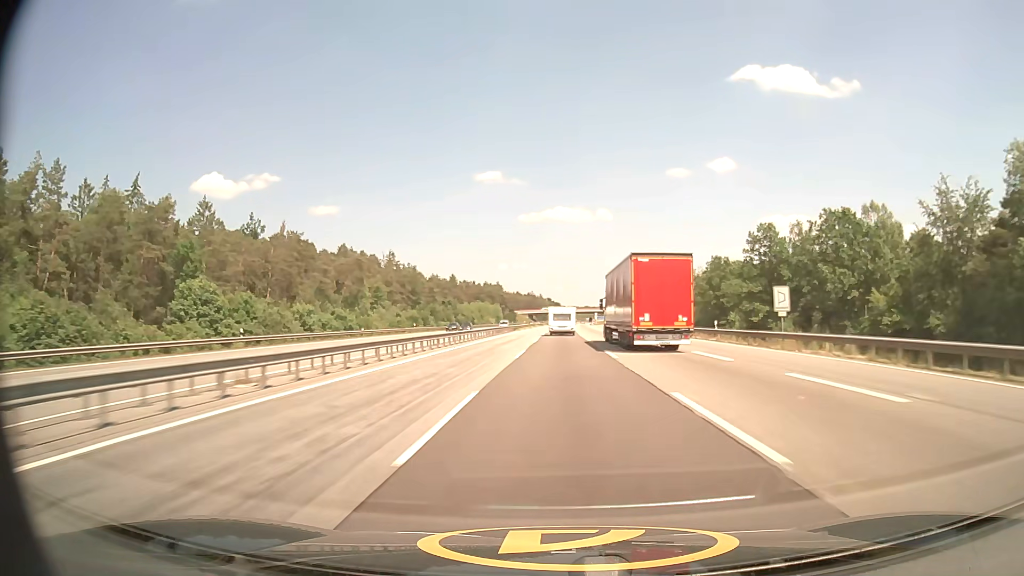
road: motorway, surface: asphalt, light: Day
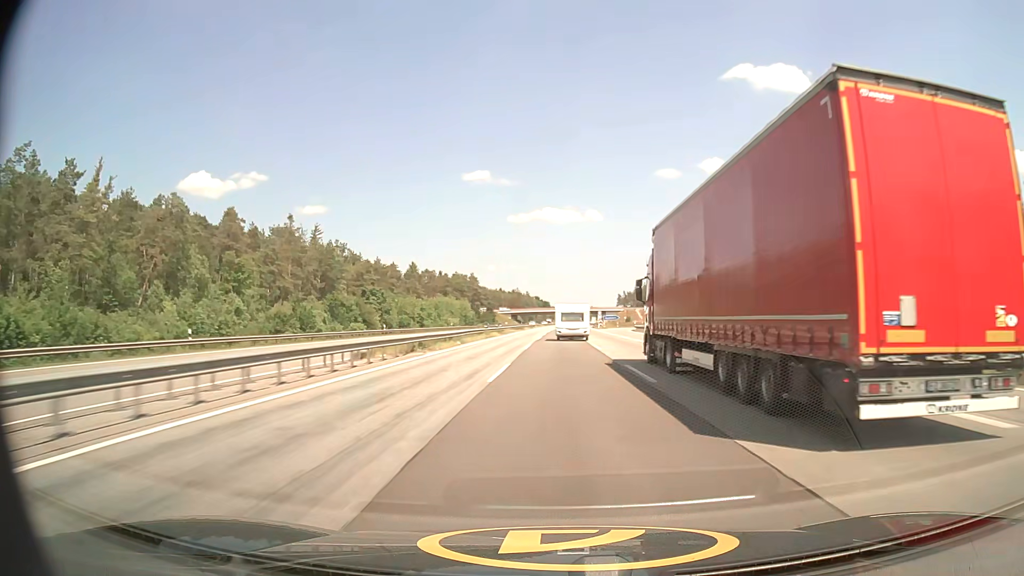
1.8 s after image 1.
(+0.5, +62.7) m; +1°
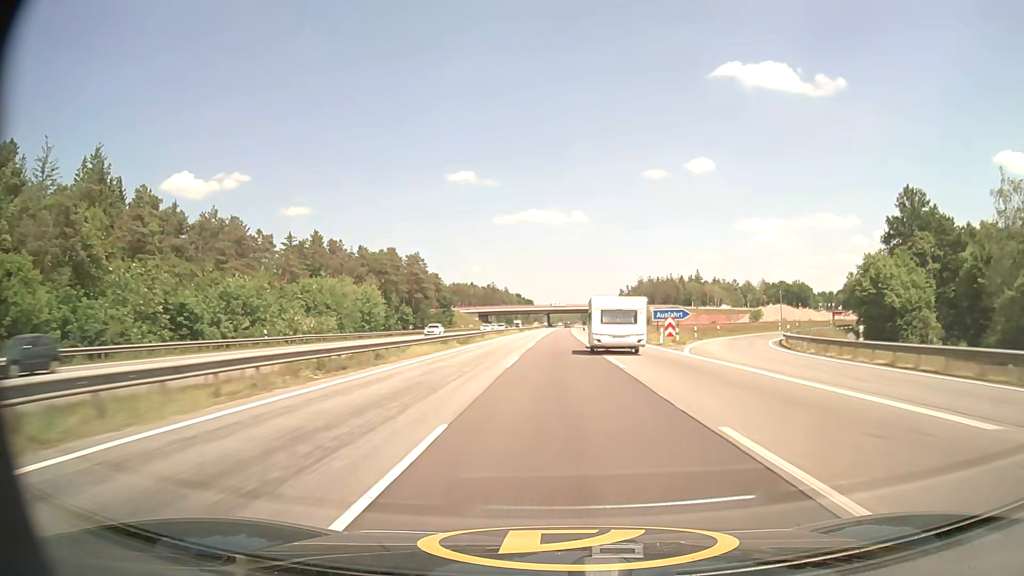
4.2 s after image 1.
(+0.9, +83.5) m; +1°
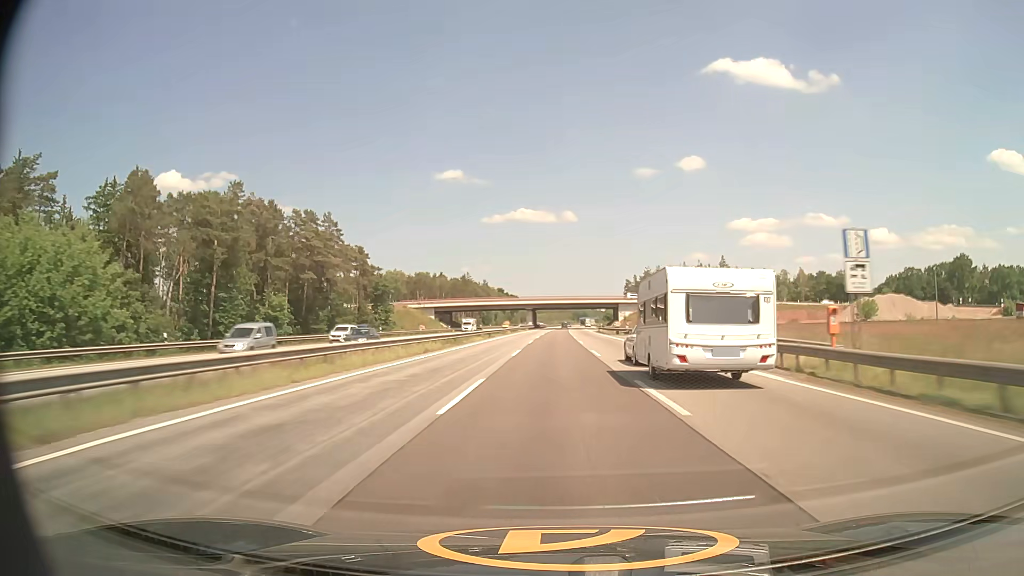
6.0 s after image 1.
(+0.7, +64.5) m; +1°
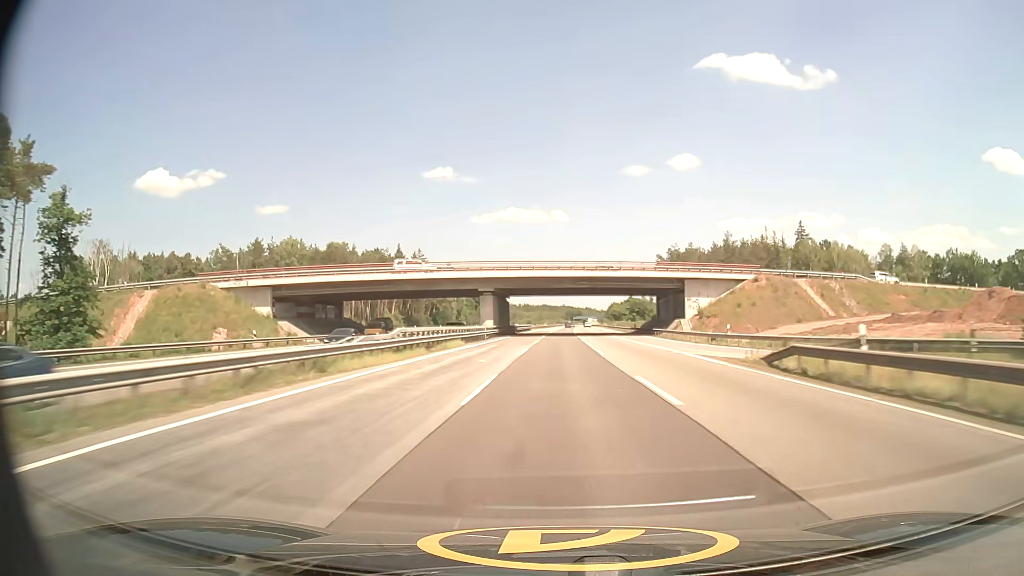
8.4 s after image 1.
(+0.4, +88.1) m; +1°
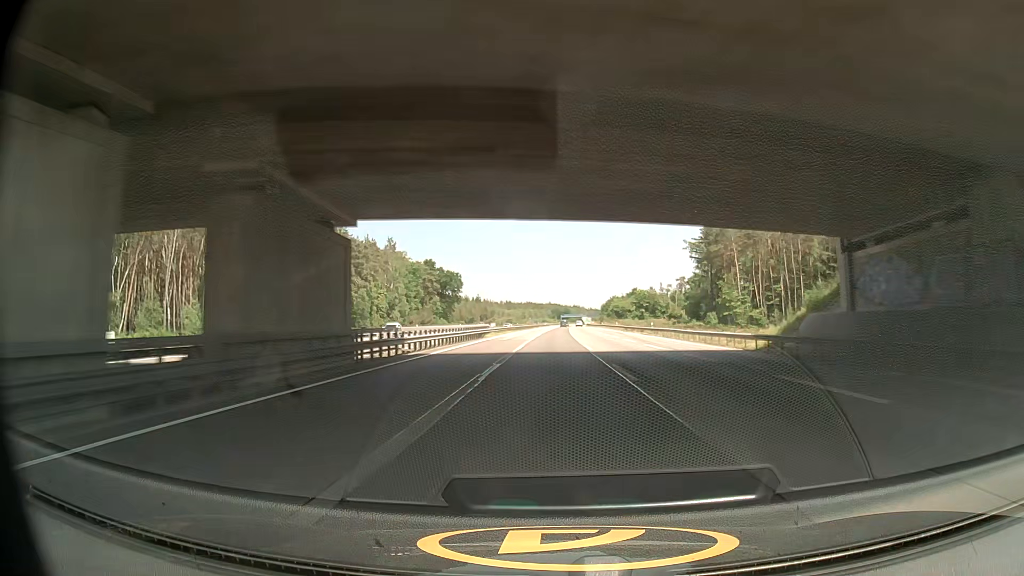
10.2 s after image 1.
(+0.7, +66.8) m; +1°
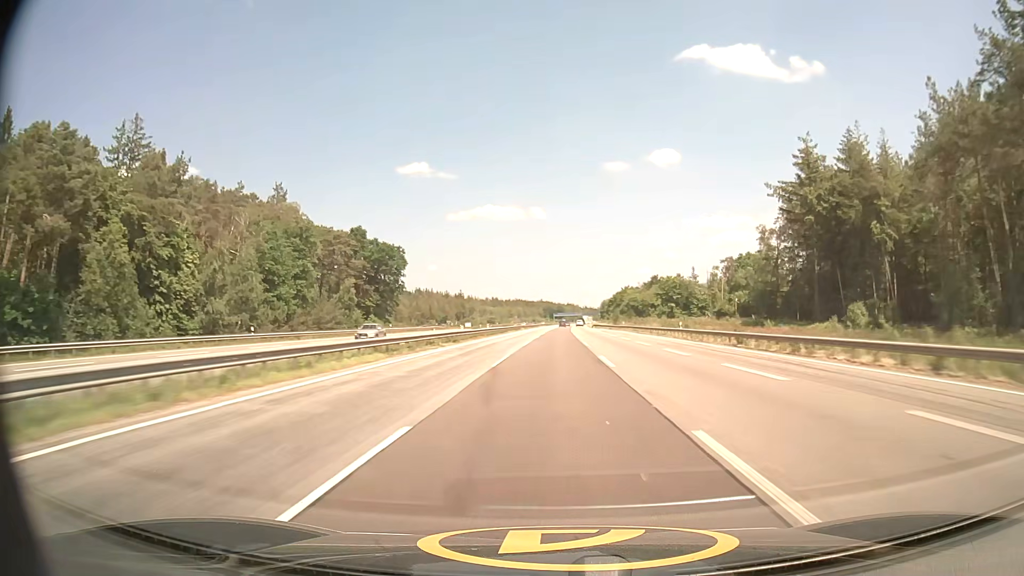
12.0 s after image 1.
(+0.4, +66.8) m; +1°
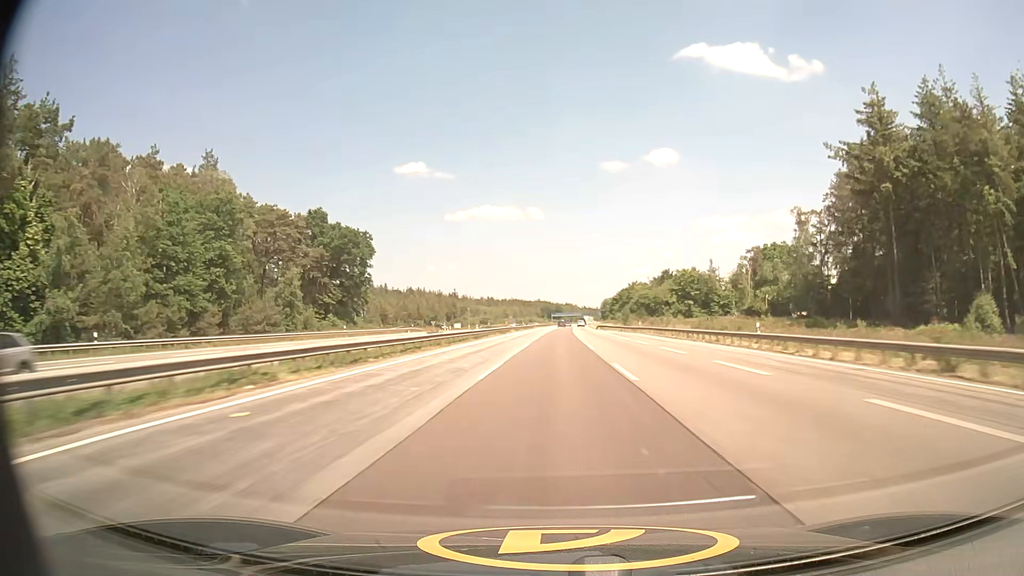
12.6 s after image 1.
(0.0, +22.2) m; 0°
(0, +10) (0, +20) (0, +30) (0, +40) (0, +50) (0, +60) (+1, +70) (+1, +80) (+1, +90) (+1, +100) m
